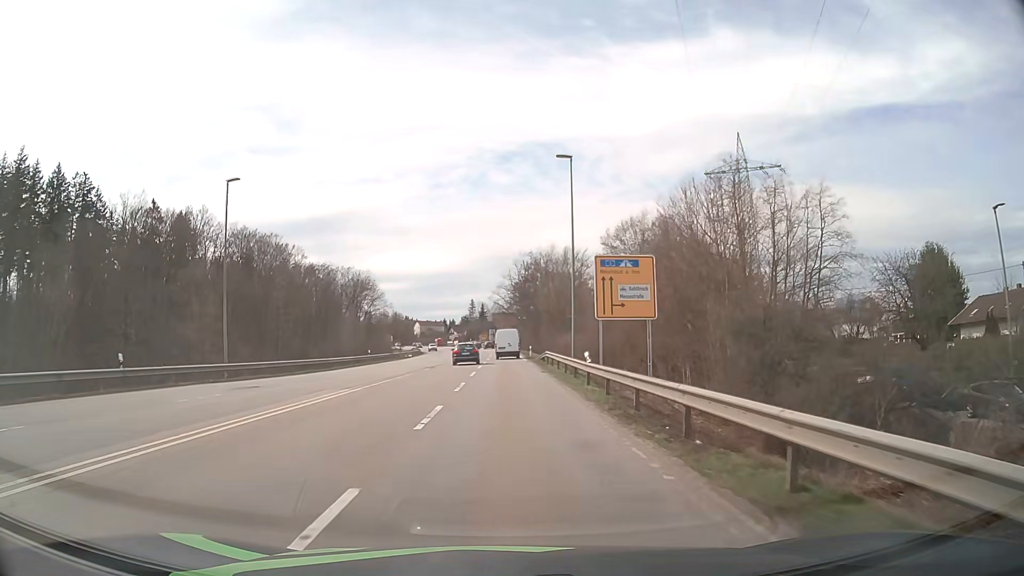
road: secondary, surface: asphalt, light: Day
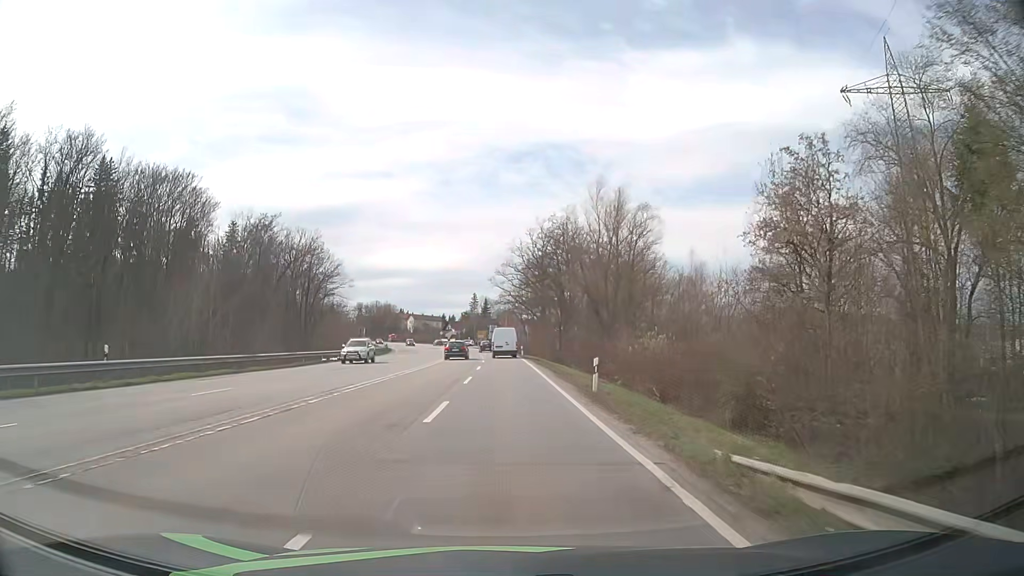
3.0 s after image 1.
(-0.2, +45.8) m; -1°
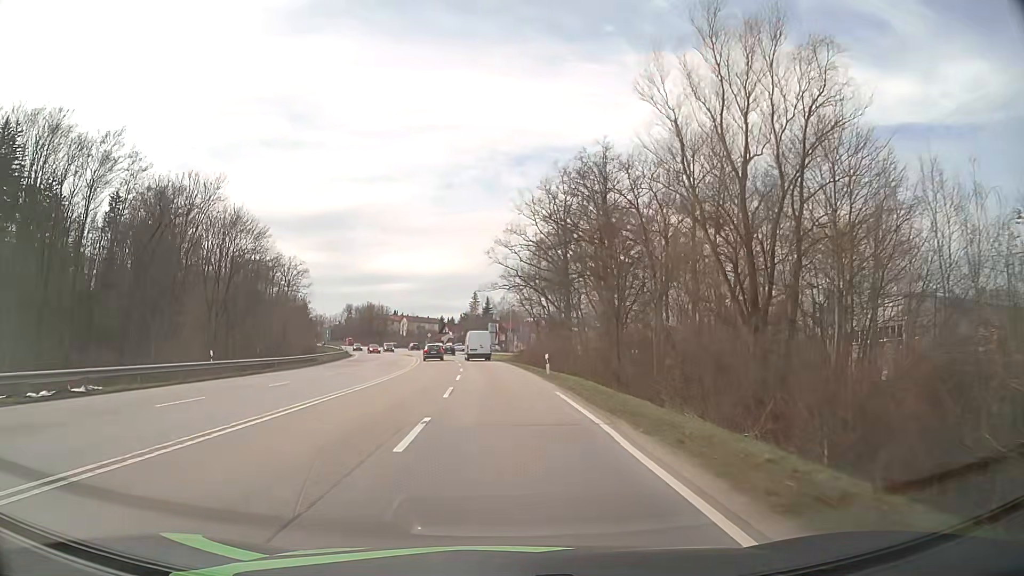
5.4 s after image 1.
(+0.1, +36.7) m; 0°
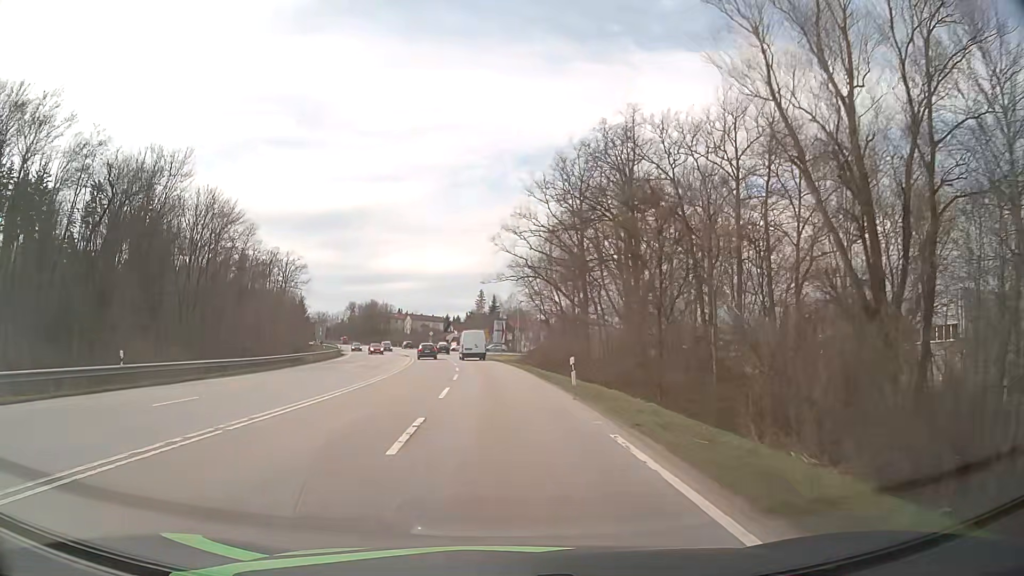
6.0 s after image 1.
(-0.1, +9.2) m; -1°
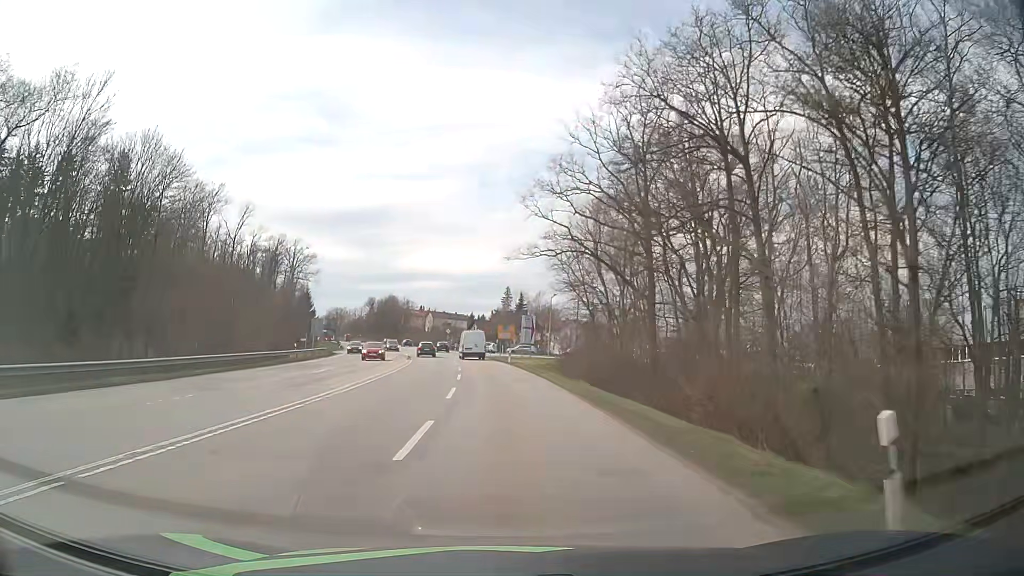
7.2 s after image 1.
(-0.3, +18.3) m; -2°
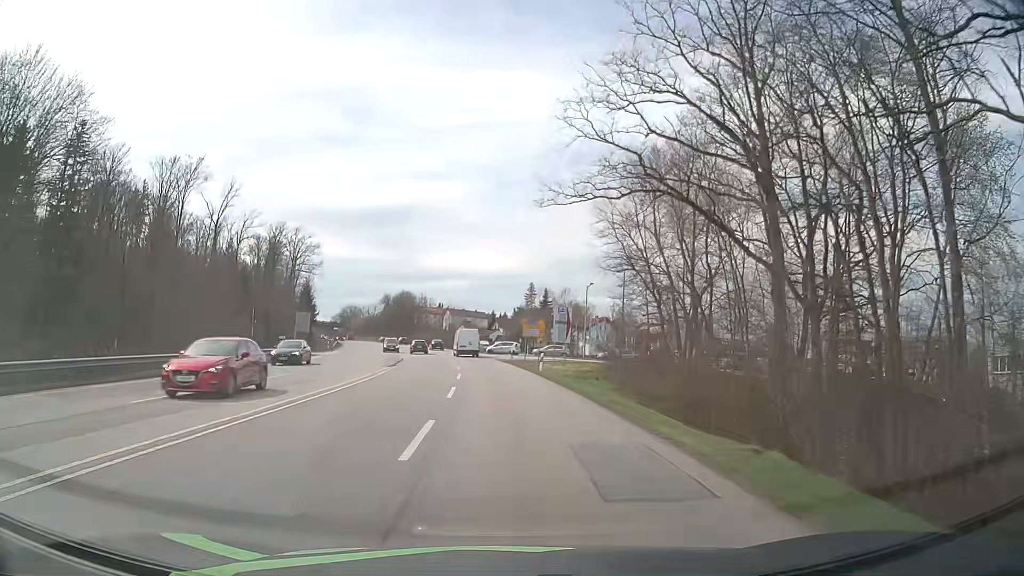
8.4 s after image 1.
(-0.3, +18.3) m; -2°
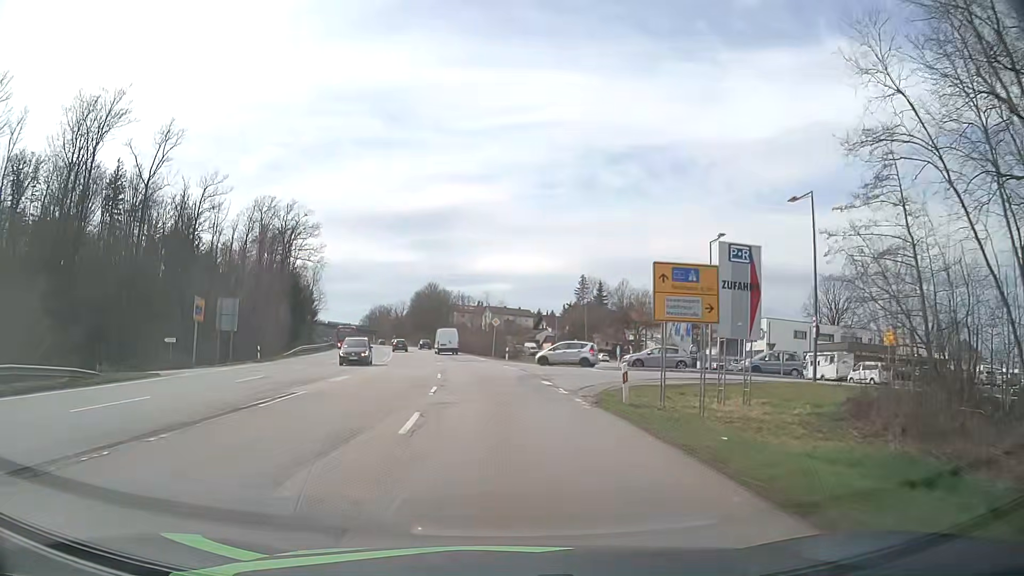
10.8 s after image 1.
(-1.2, +36.1) m; -4°
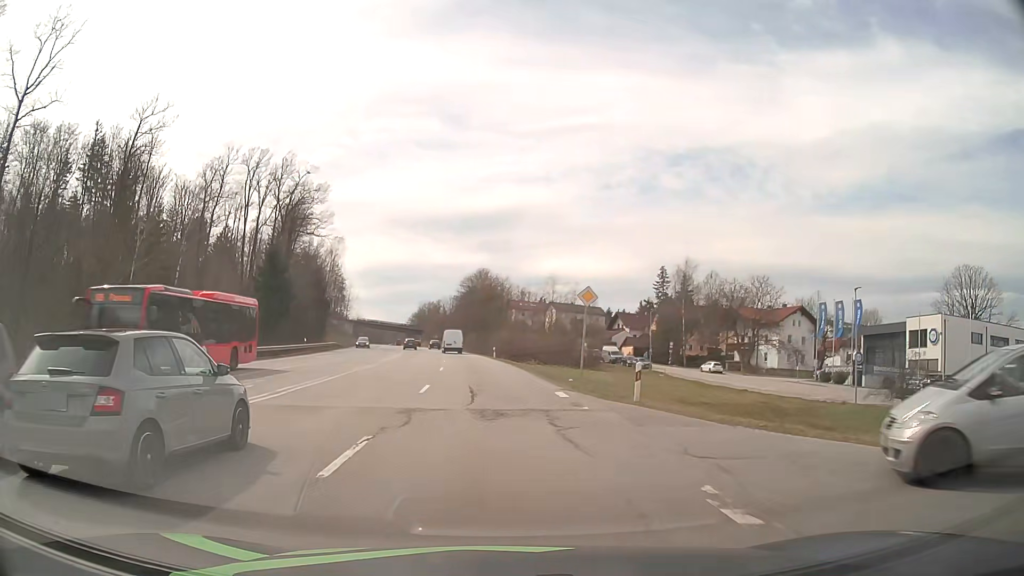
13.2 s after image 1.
(-1.5, +35.1) m; -5°
(0, +10) (0, +20) (-1, +30) (-2, +40) (-3, +50) (-4, +60) (-5, +70) (-6, +80) (-8, +90) (-10, +99) m
